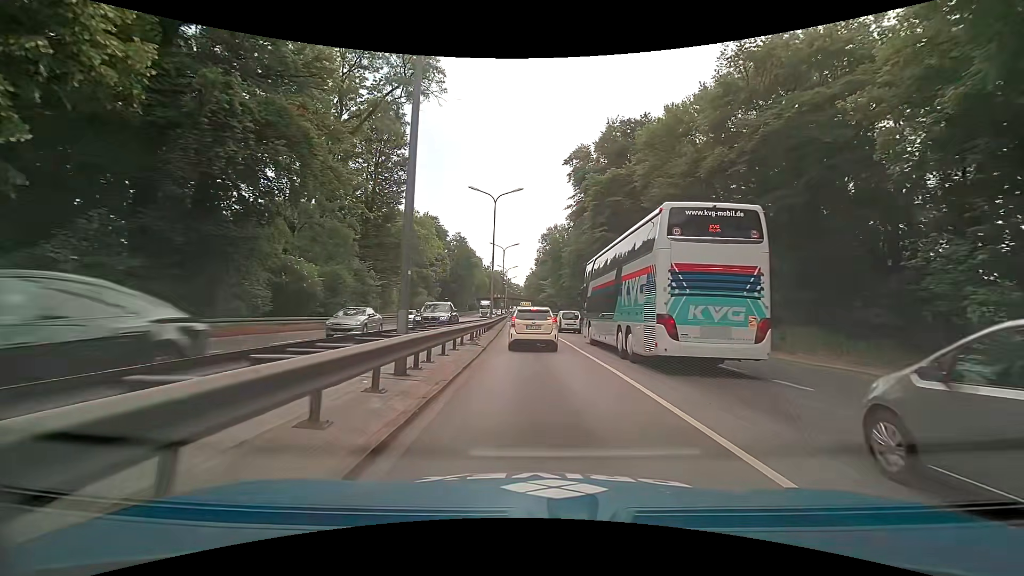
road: trunk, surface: asphalt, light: Day
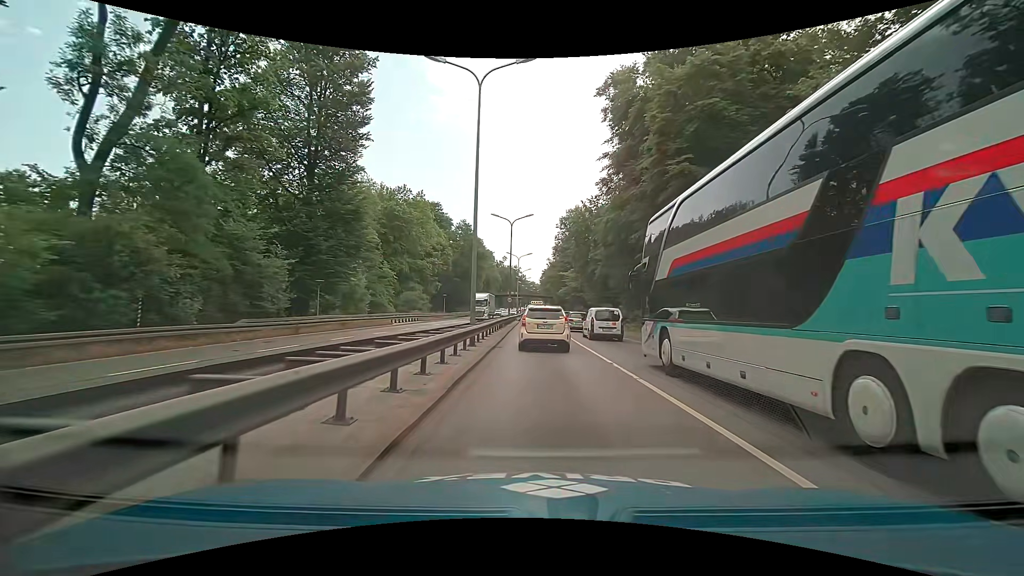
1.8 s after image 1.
(-0.6, +19.6) m; -2°
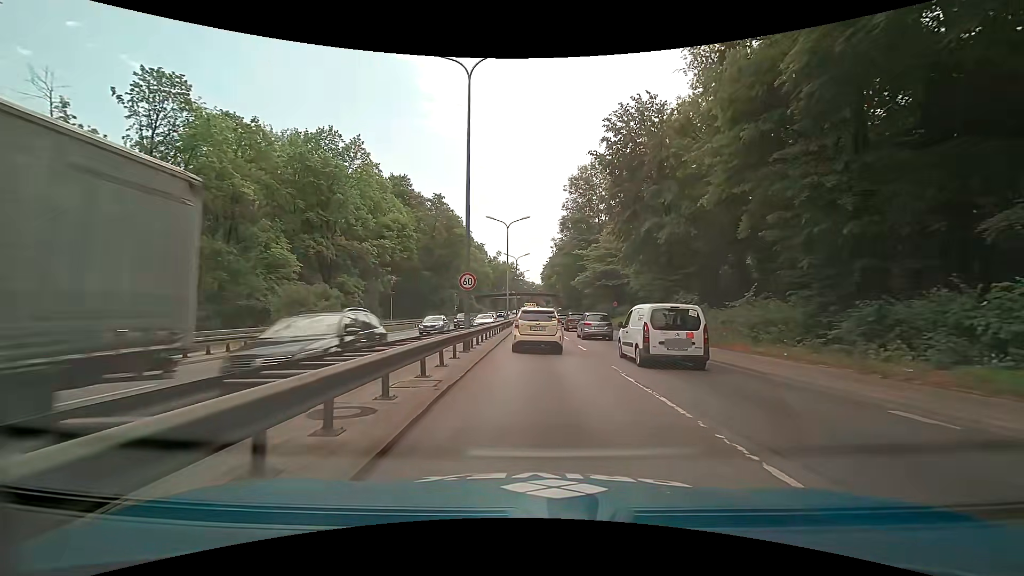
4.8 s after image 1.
(-0.1, +31.6) m; 0°
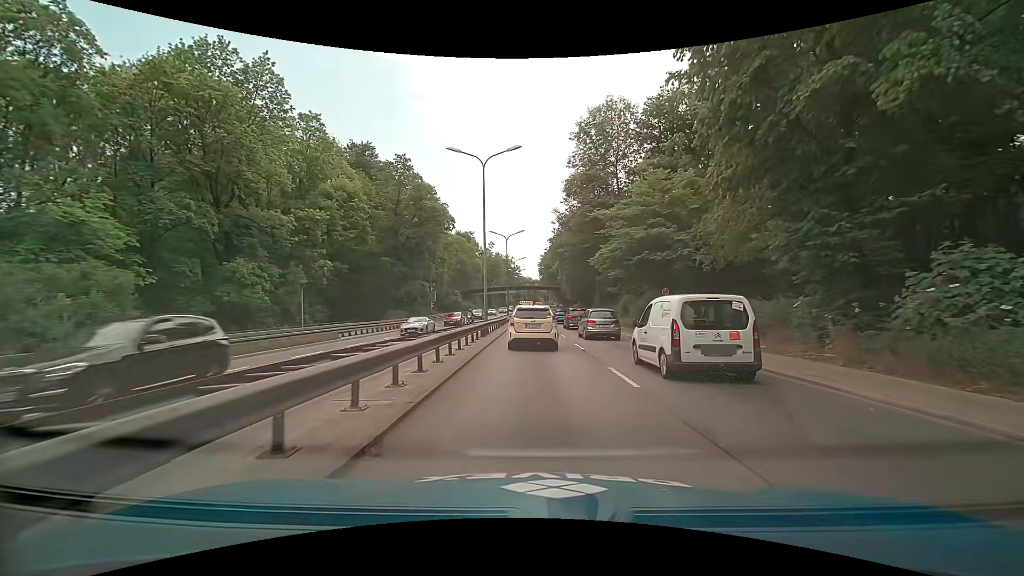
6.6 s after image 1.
(+0.1, +19.5) m; +1°
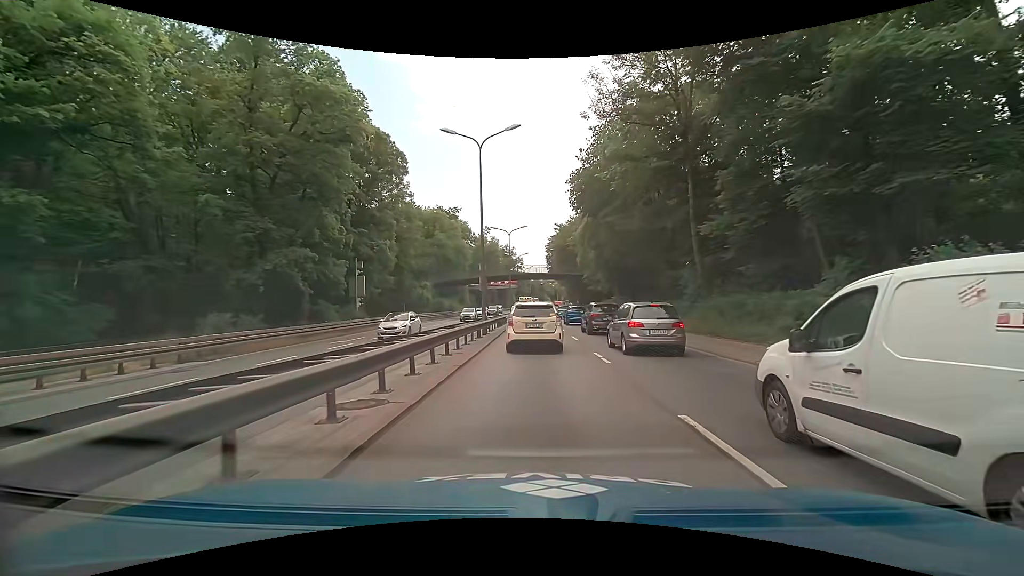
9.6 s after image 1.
(-0.5, +32.7) m; -1°
